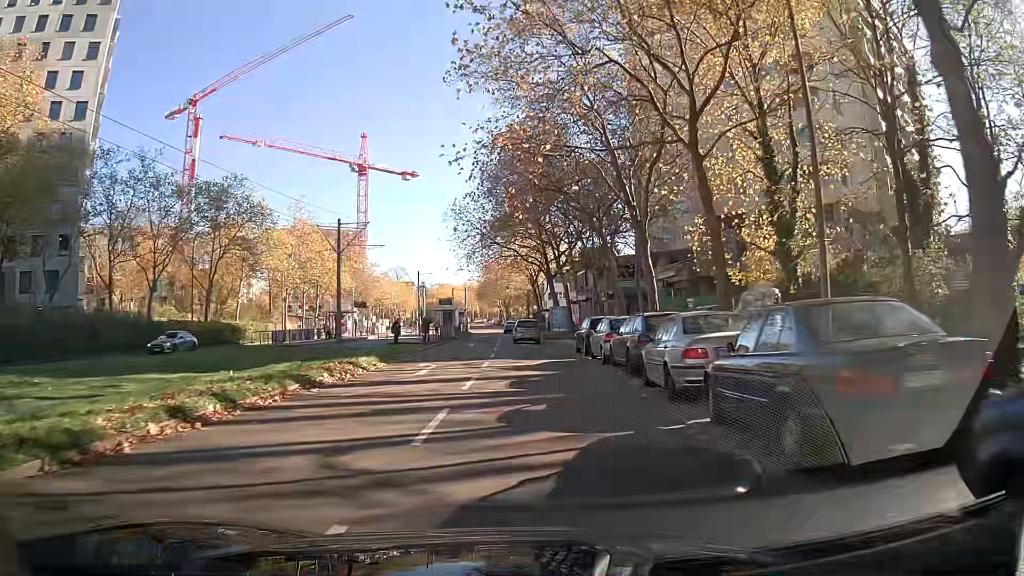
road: tertiary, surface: asphalt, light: Day
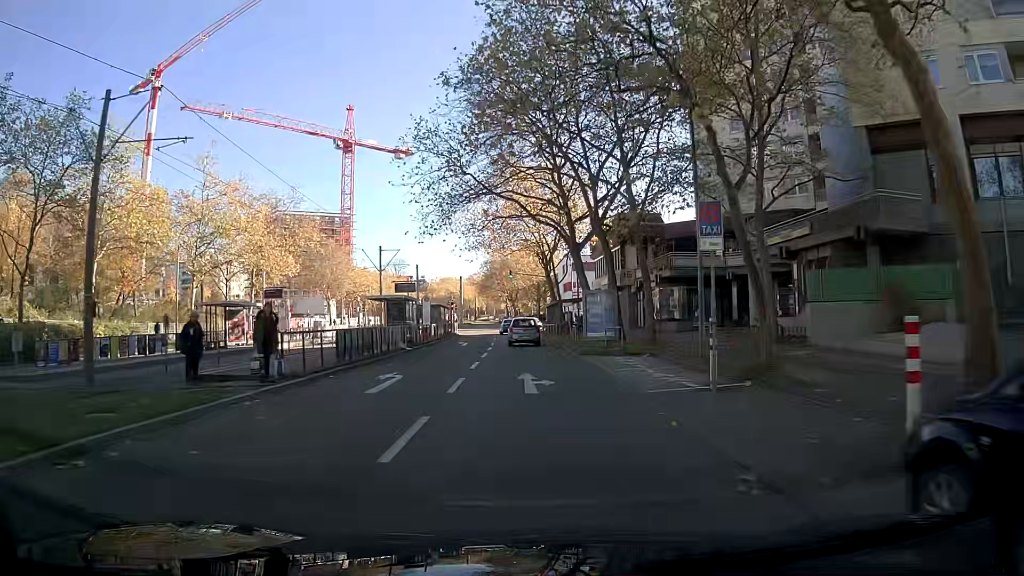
(-0.4, +24.6) m; -1°
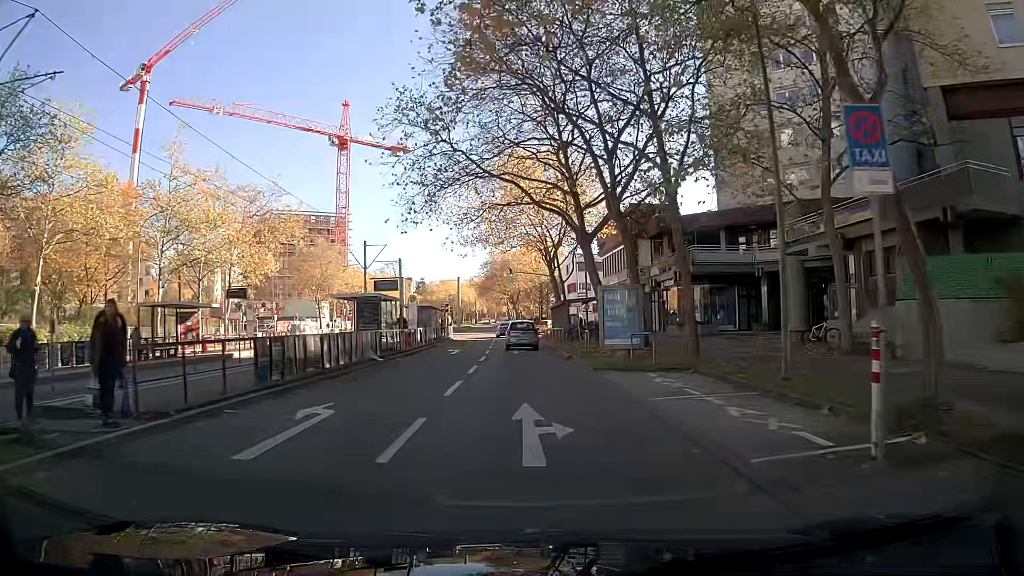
(0.0, +5.8) m; 0°
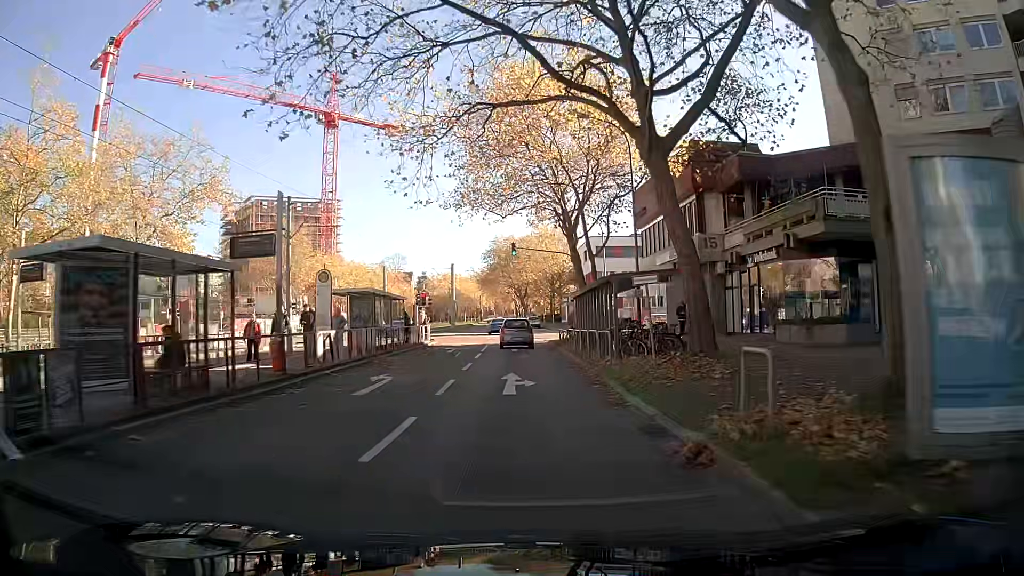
(0.0, +17.7) m; 0°
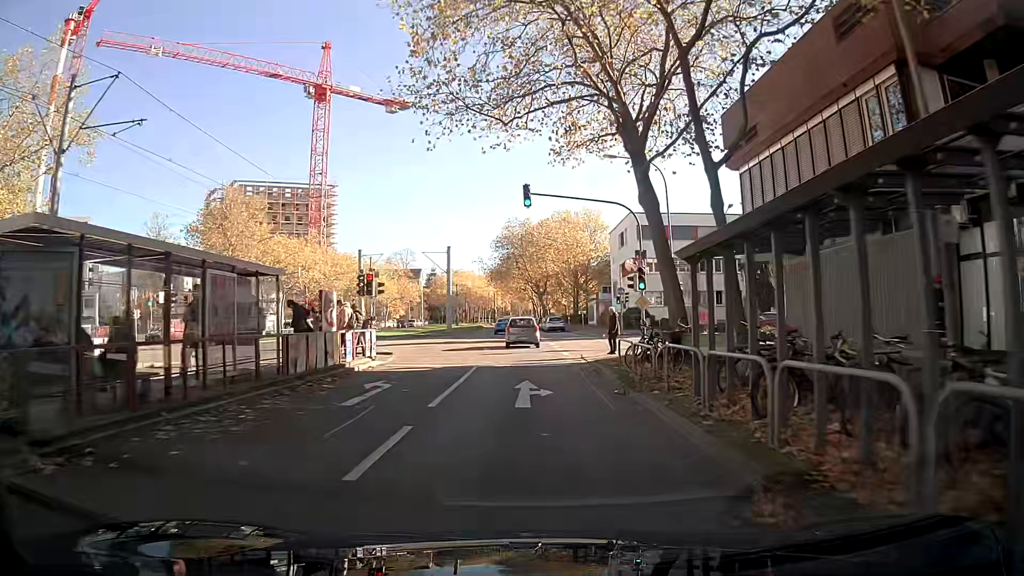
(-0.4, +18.7) m; -2°
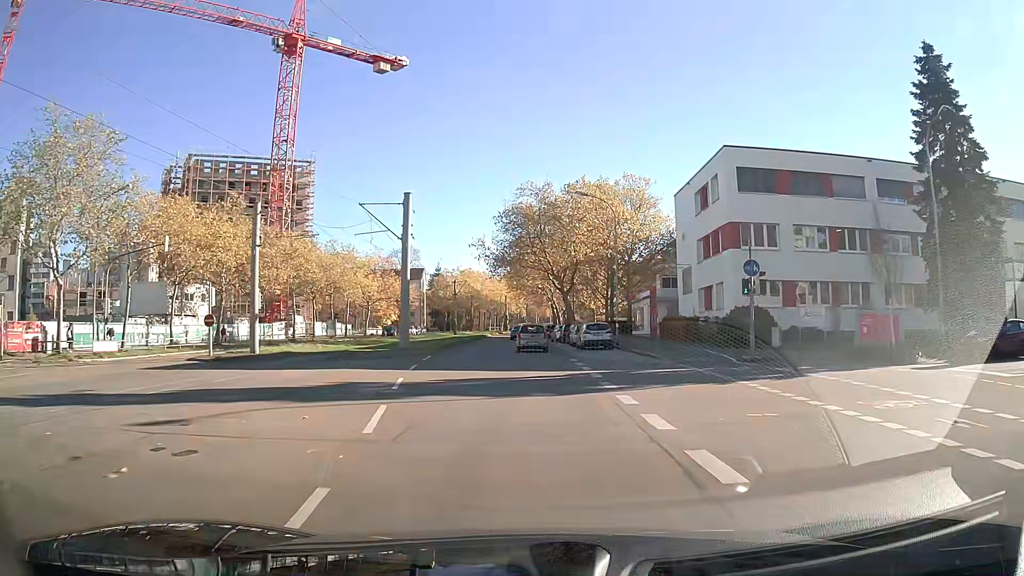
(-0.1, +26.6) m; -1°
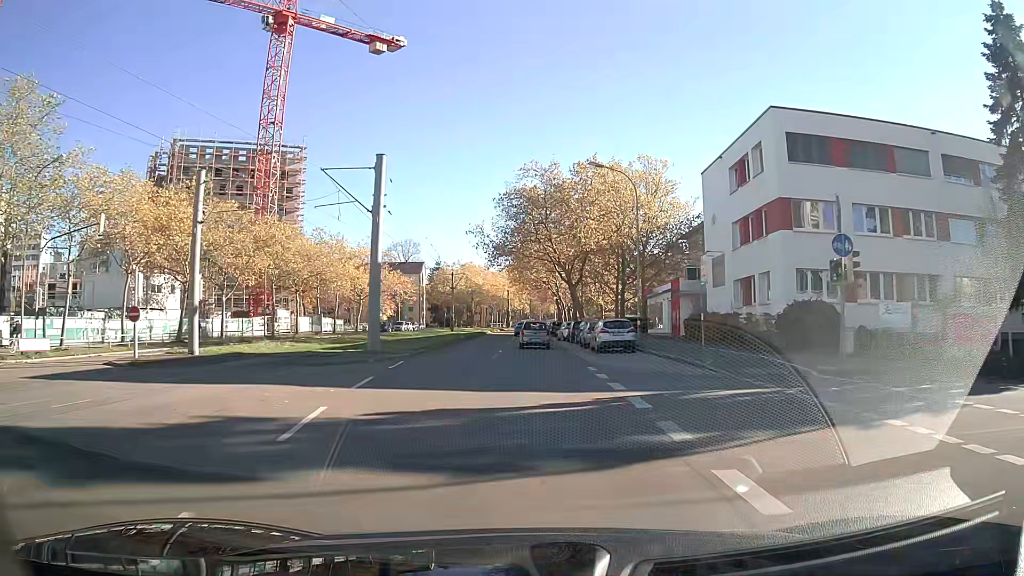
(0.0, +6.8) m; 0°
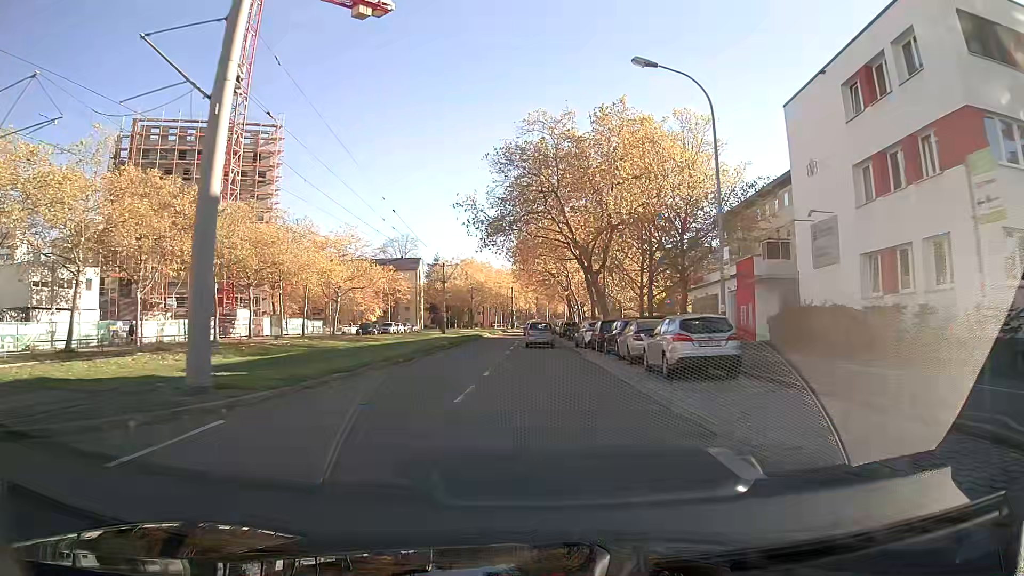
(-0.1, +13.9) m; 0°
(0, +10) (0, +20) (0, +30) (0, +40) (0, +50) (0, +60) (0, +70) (0, +80) (+1, +90) (+1, +100) m
